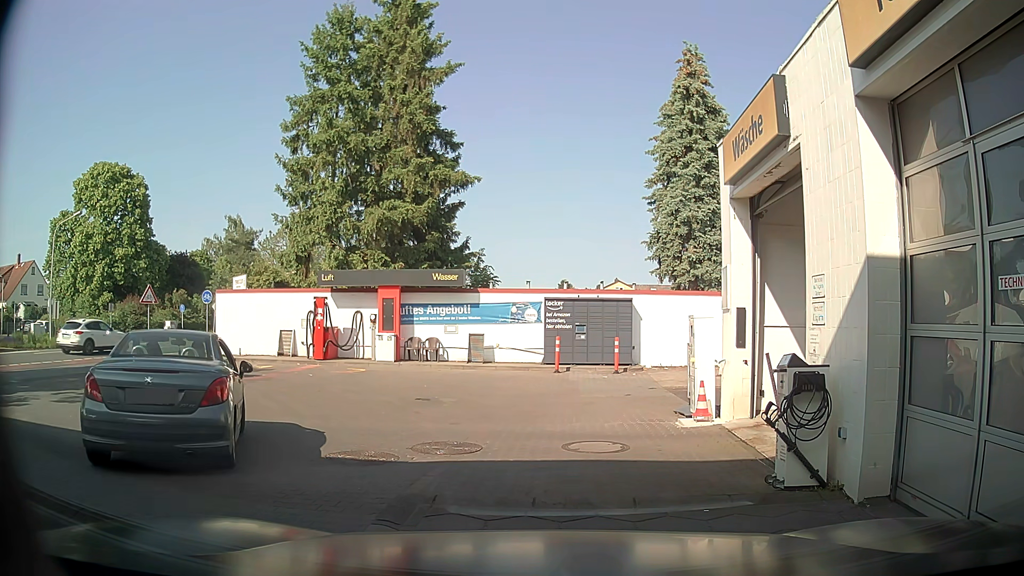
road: service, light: Day
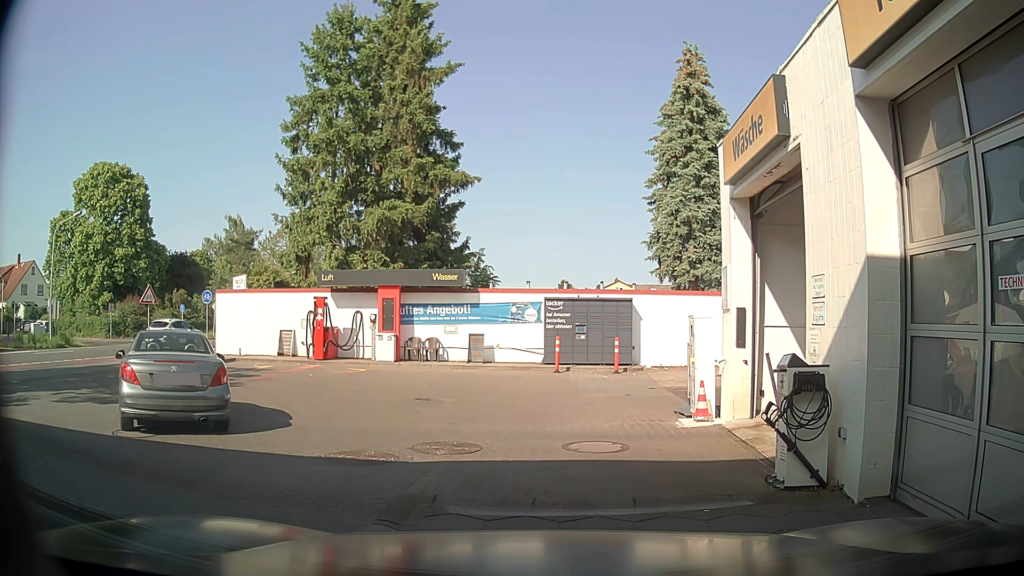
(0.0, 0.0) m; 0°
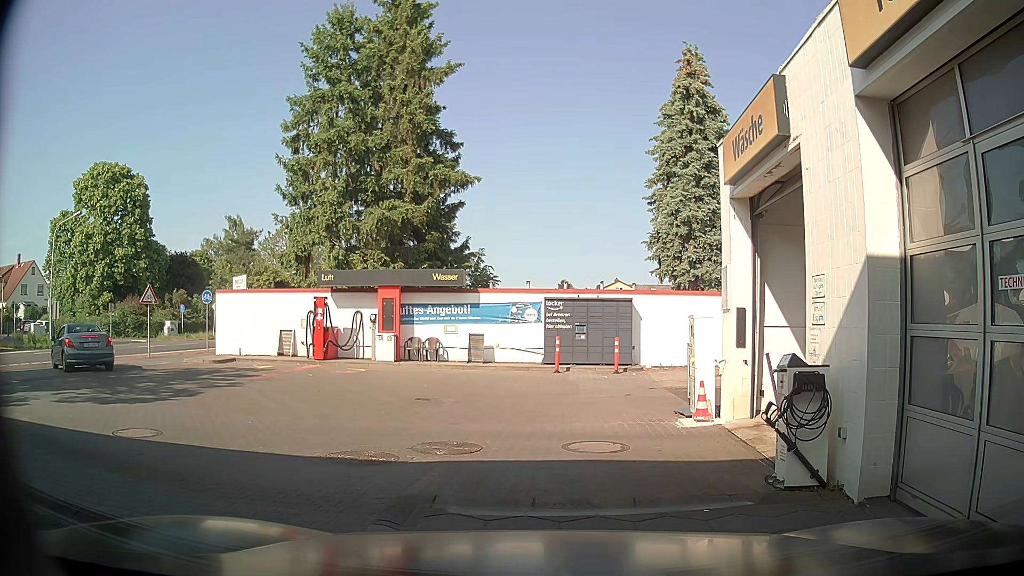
(0.0, 0.0) m; 0°
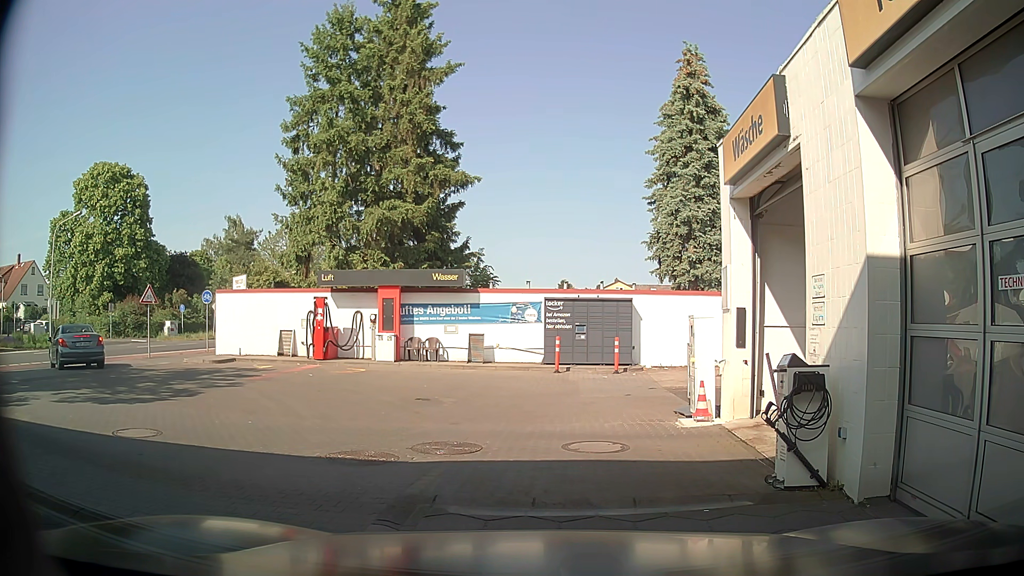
(0.0, 0.0) m; 0°
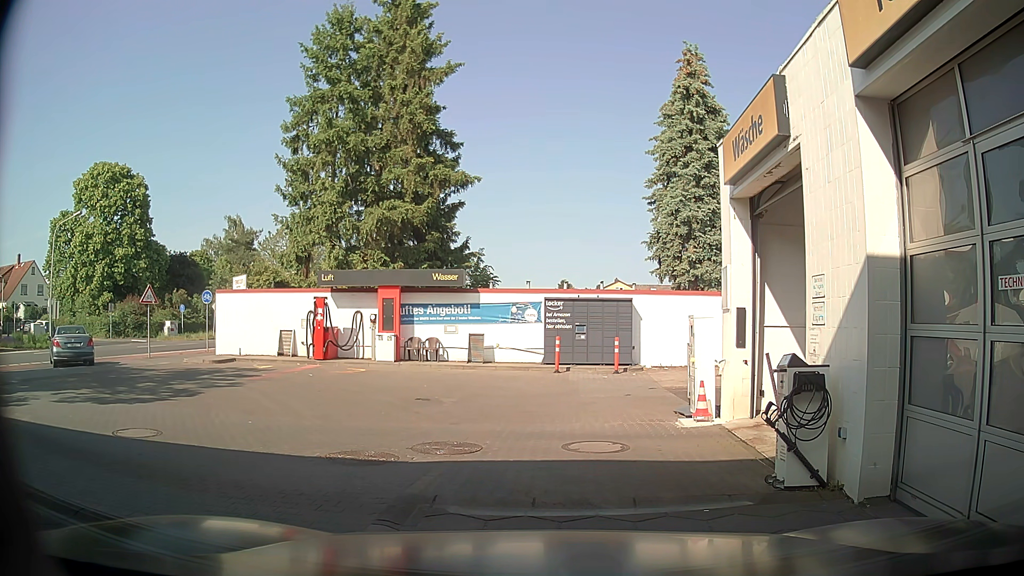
(0.0, 0.0) m; 0°
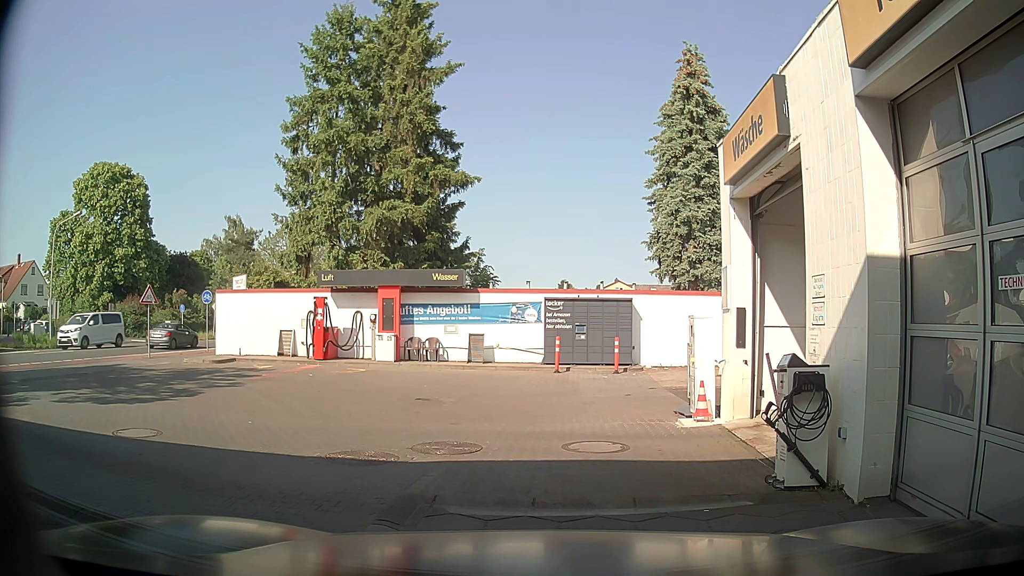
(0.0, 0.0) m; 0°
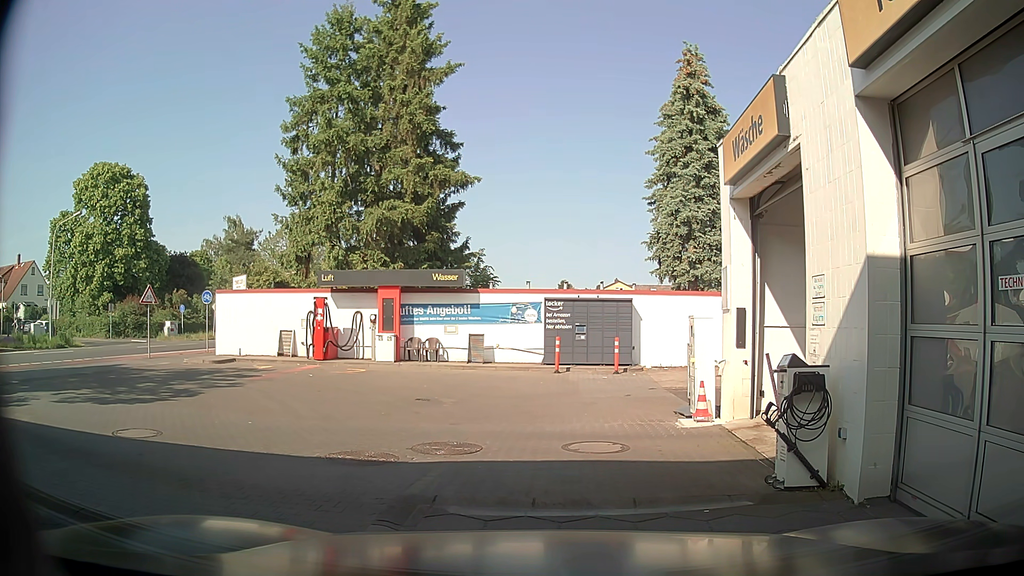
(0.0, 0.0) m; 0°
